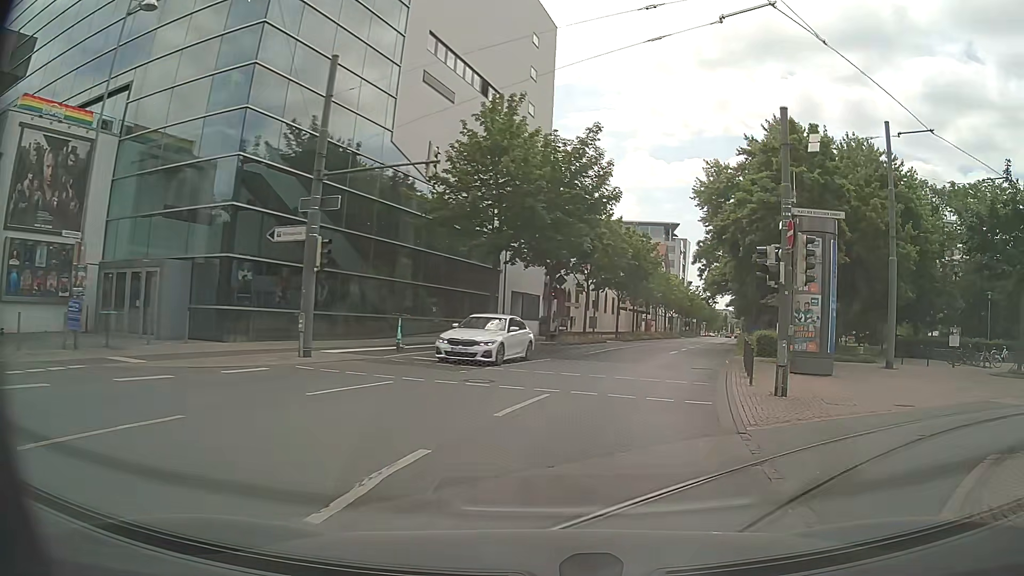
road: secondary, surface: asphalt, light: Day
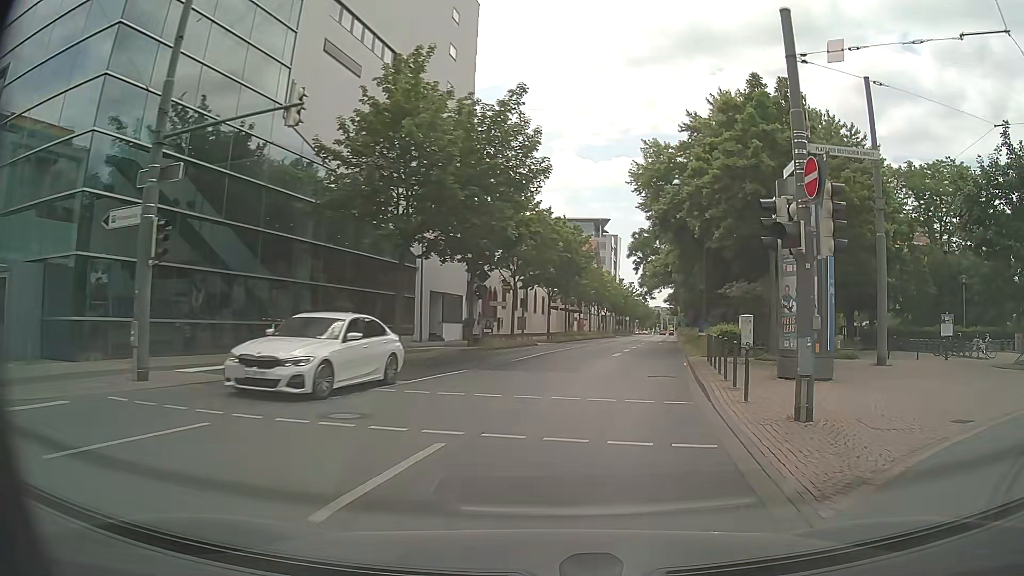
(+0.3, +5.1) m; +7°
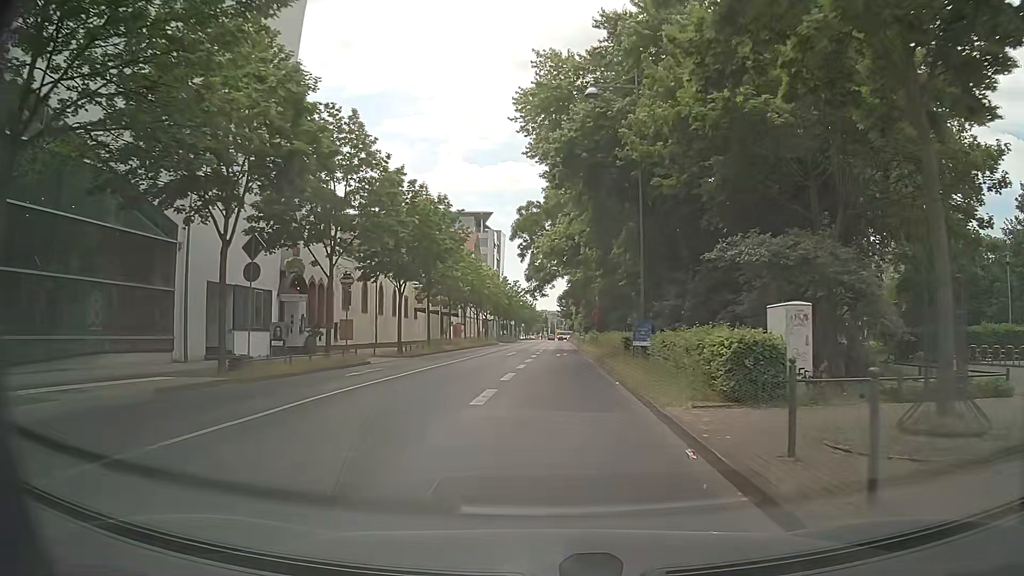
(+1.6, +16.2) m; +9°
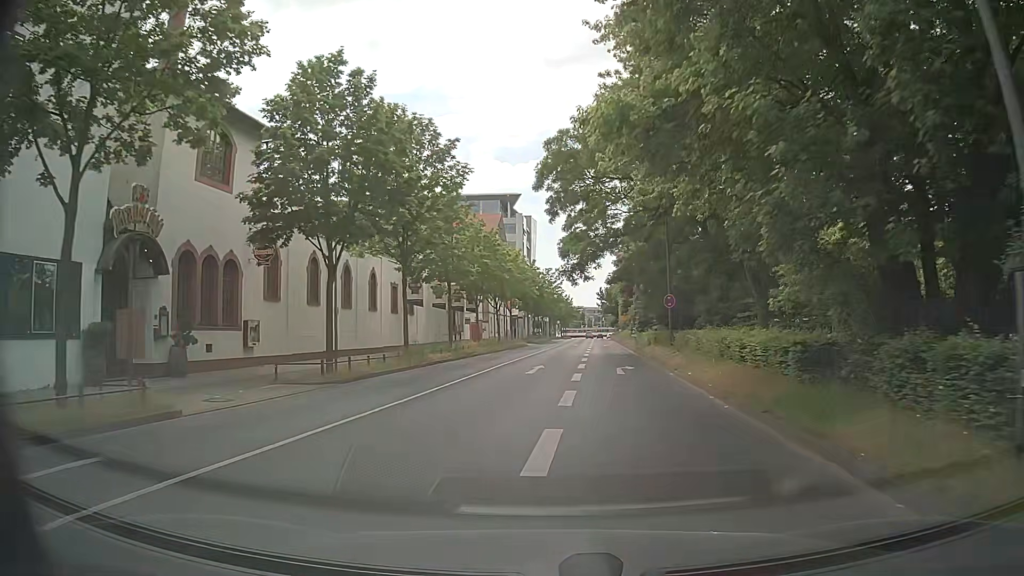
(-0.2, +18.0) m; -3°
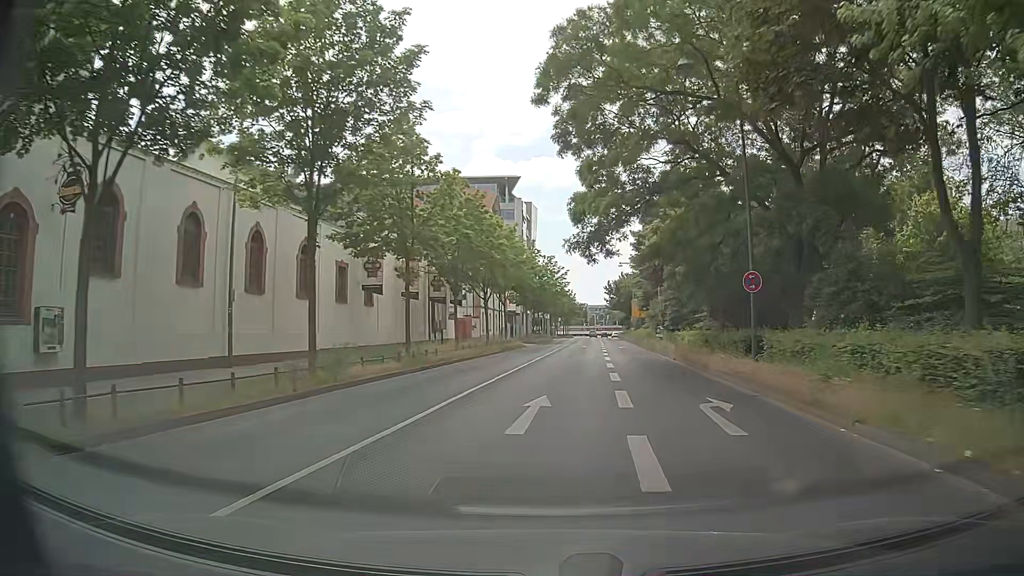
(0.0, +12.7) m; +1°
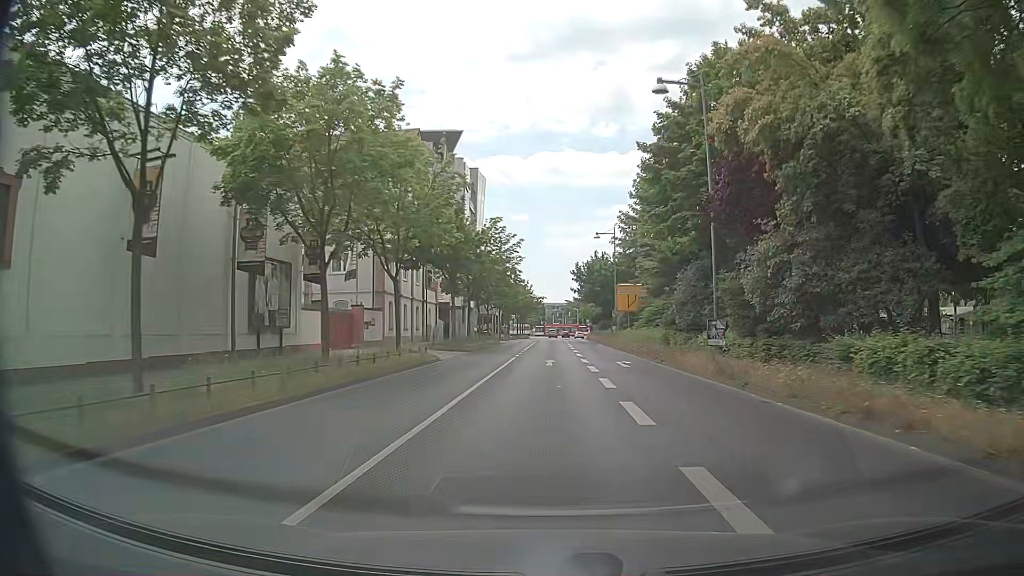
(+0.6, +26.2) m; +2°
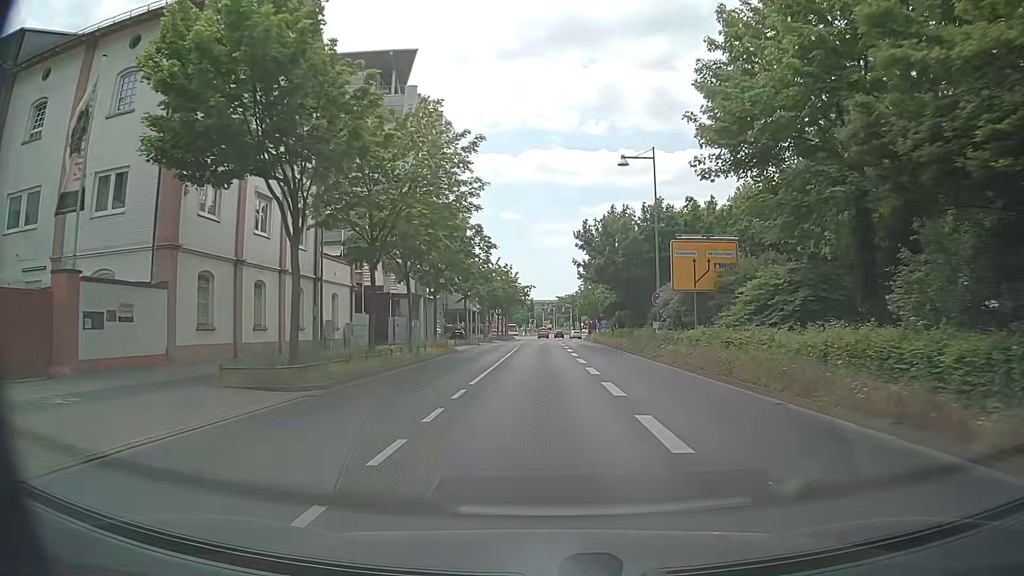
(+0.6, +26.6) m; +1°
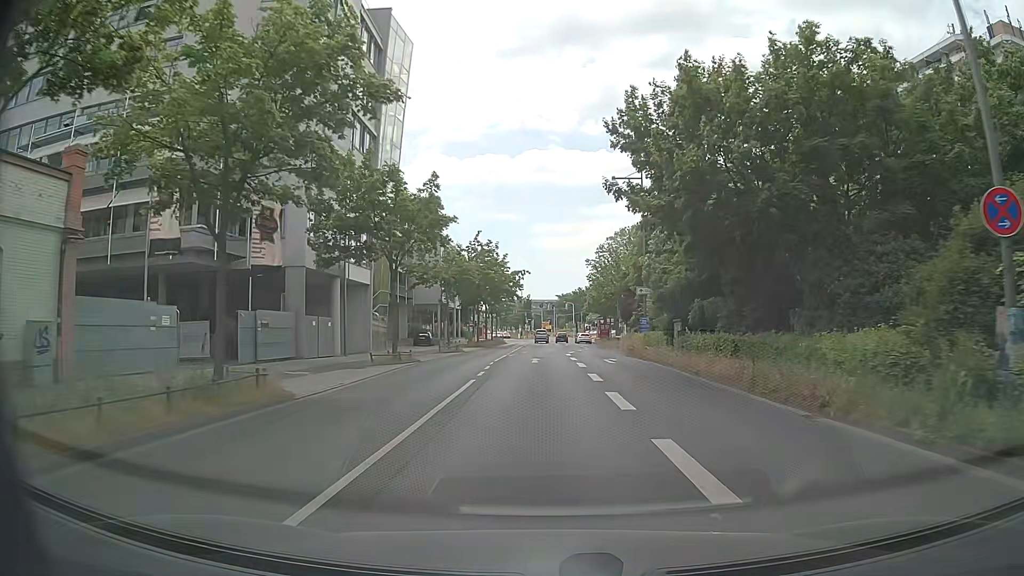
(+0.3, +26.1) m; +1°
